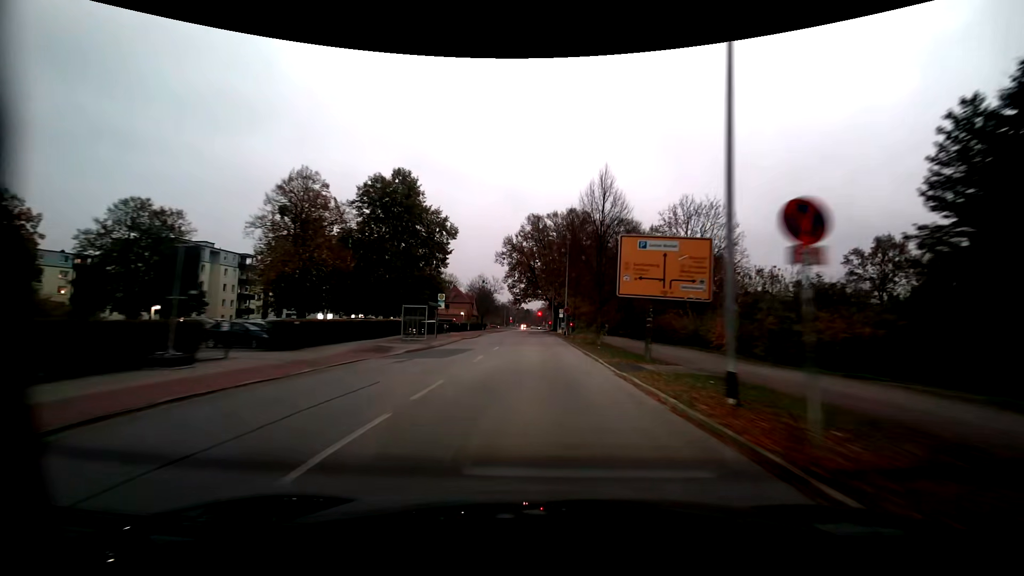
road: residential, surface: asphalt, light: Dusk
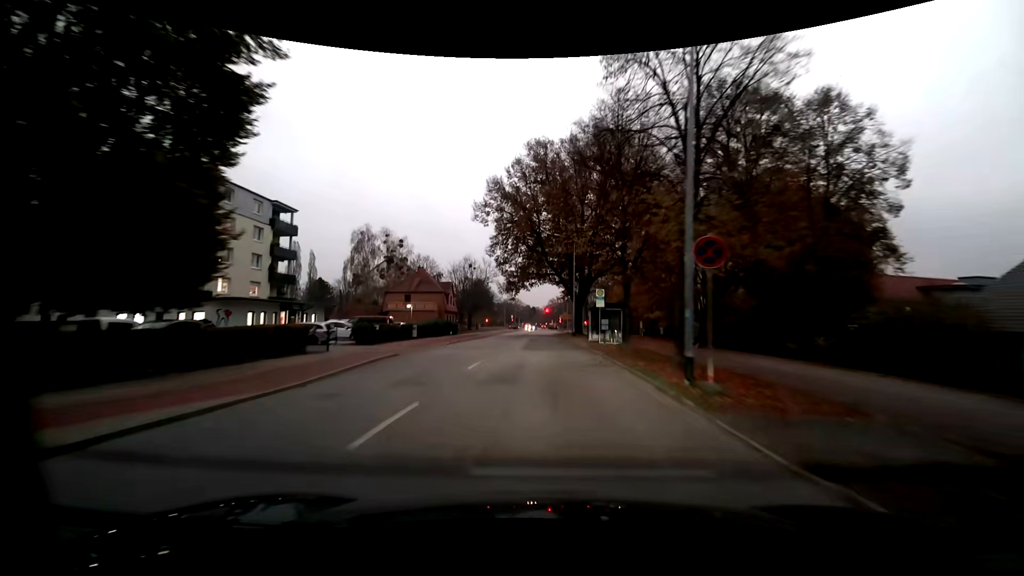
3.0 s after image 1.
(0.0, +39.1) m; -1°
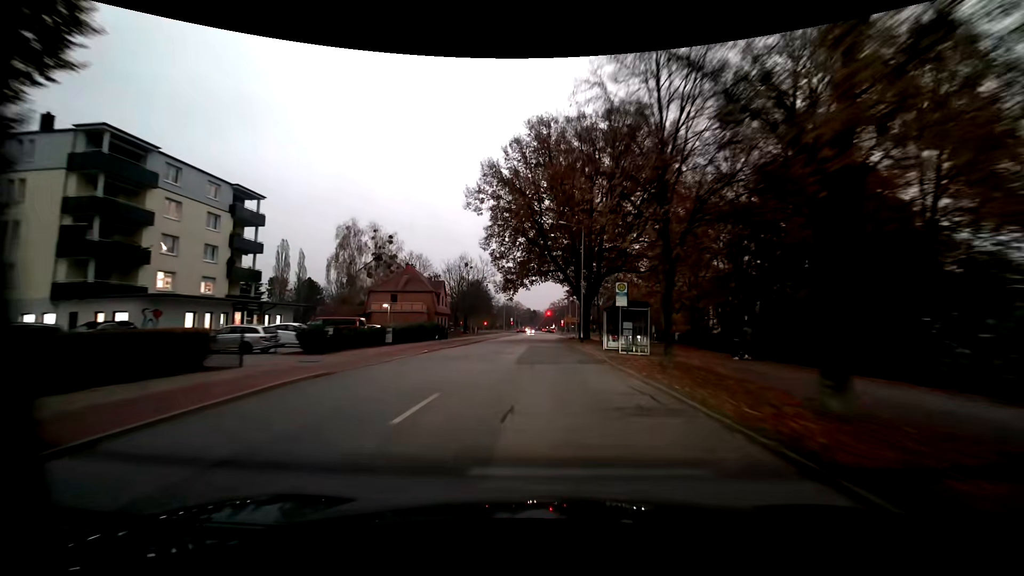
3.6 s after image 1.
(+0.1, +7.6) m; +1°
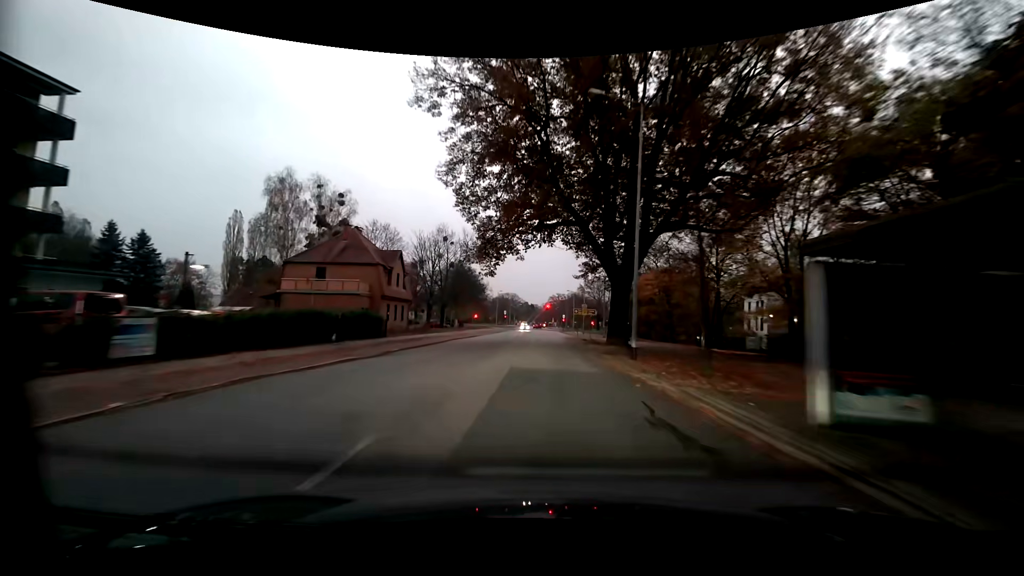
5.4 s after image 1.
(0.0, +21.9) m; 0°
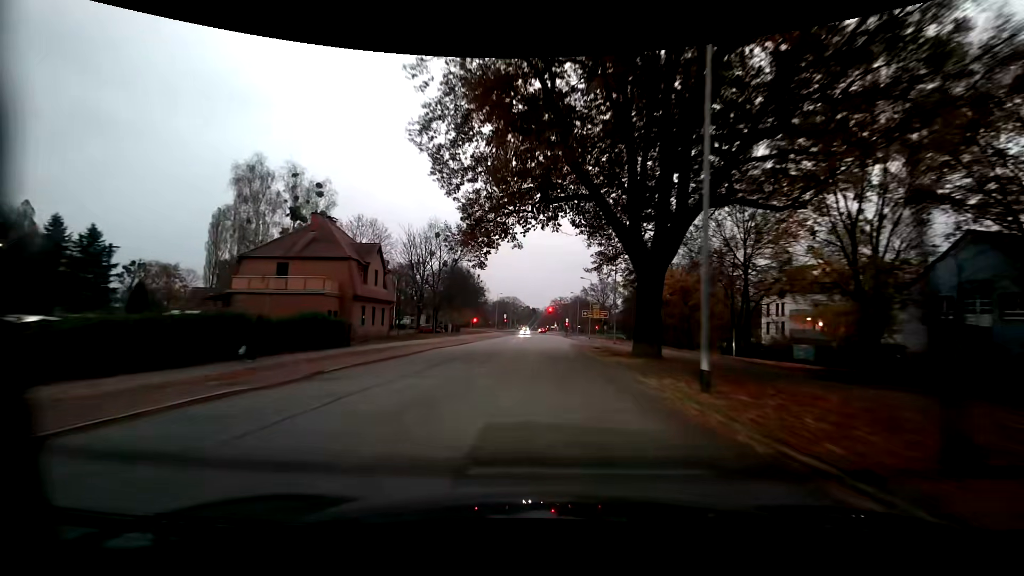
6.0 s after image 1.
(+0.1, +7.0) m; +1°
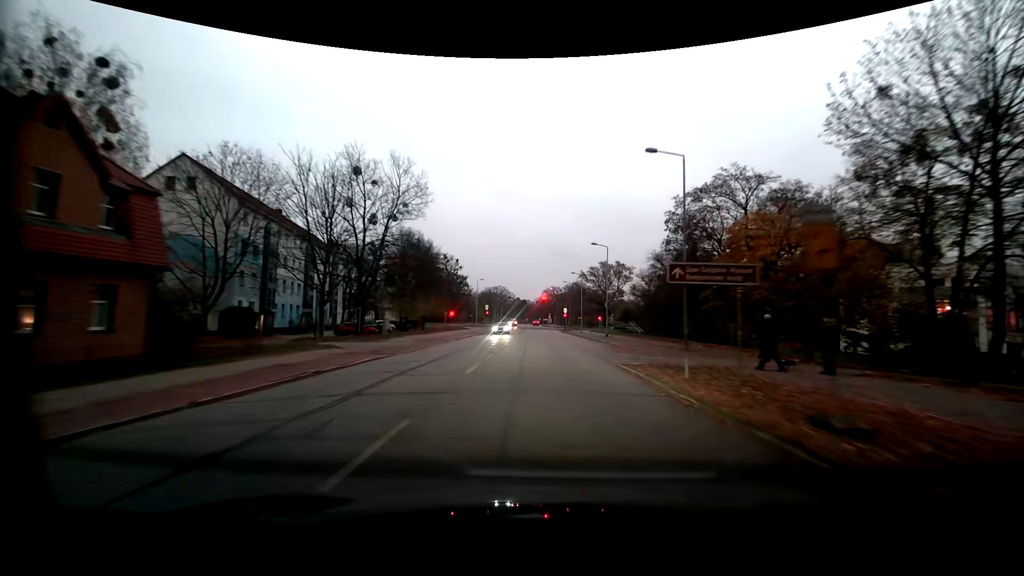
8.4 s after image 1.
(-0.1, +27.5) m; +1°
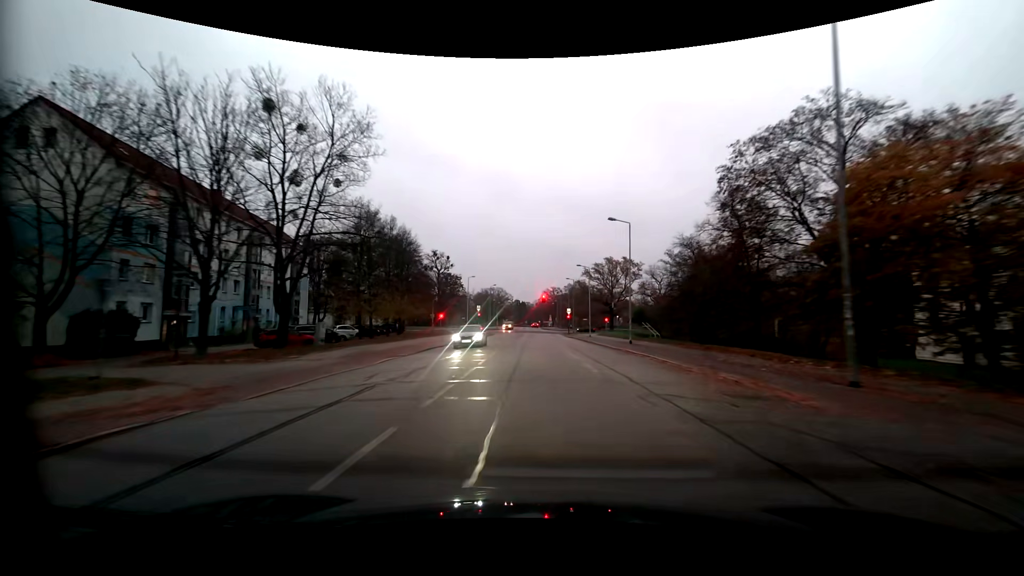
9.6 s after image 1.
(0.0, +13.5) m; 0°
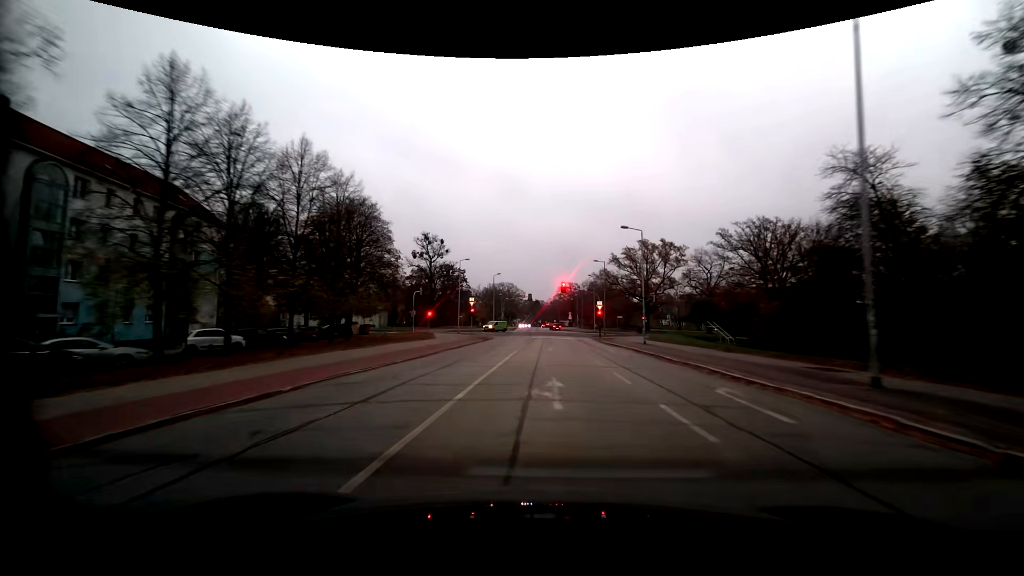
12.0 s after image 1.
(-0.7, +26.1) m; -2°
